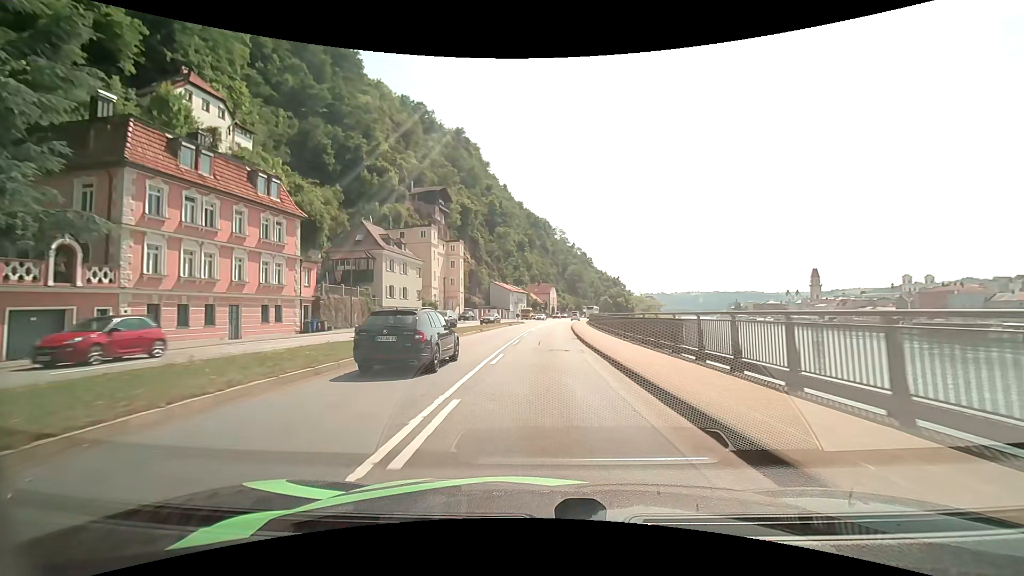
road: primary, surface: asphalt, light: Day
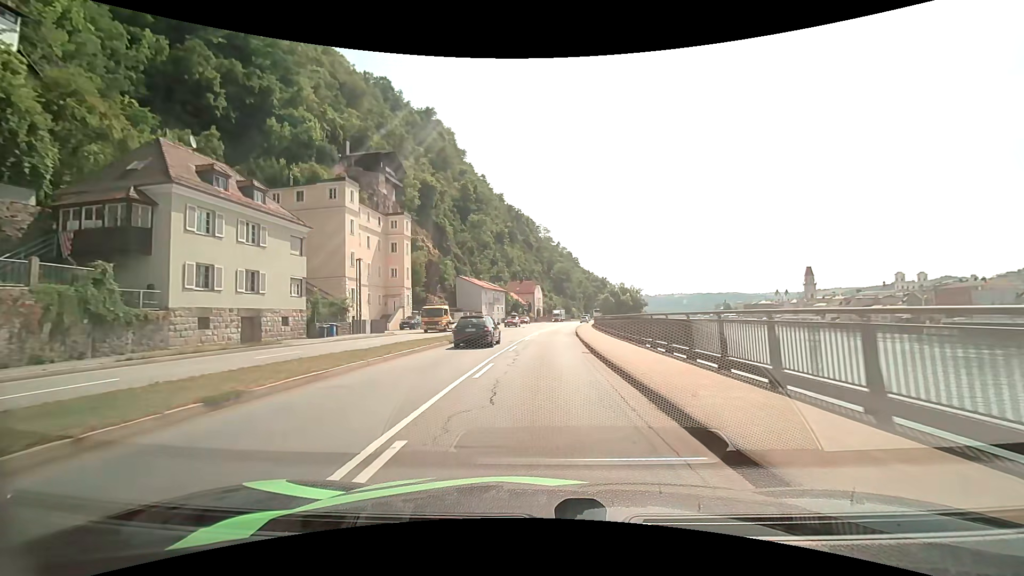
(+0.6, +29.2) m; +2°
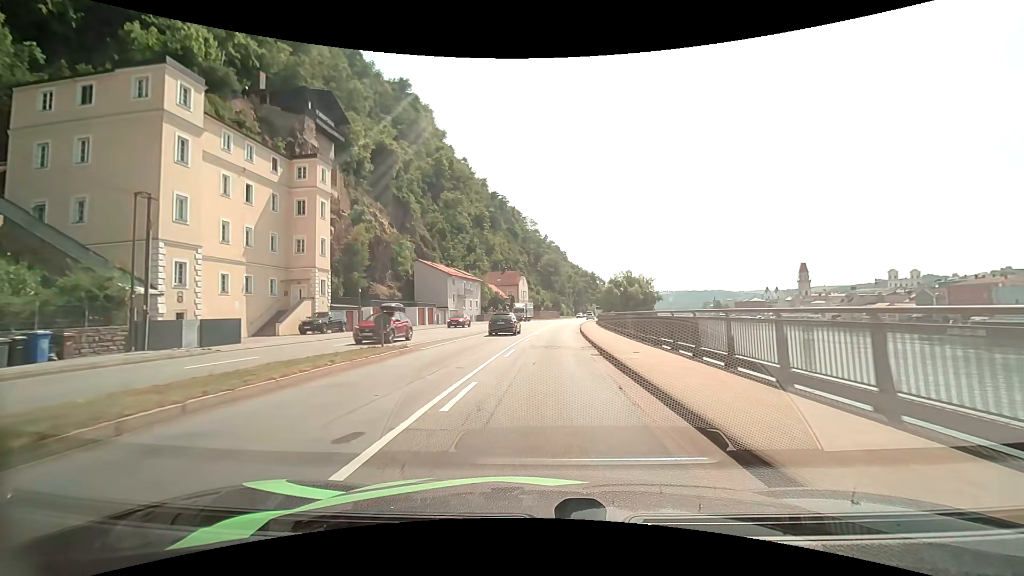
(+0.4, +22.5) m; +2°
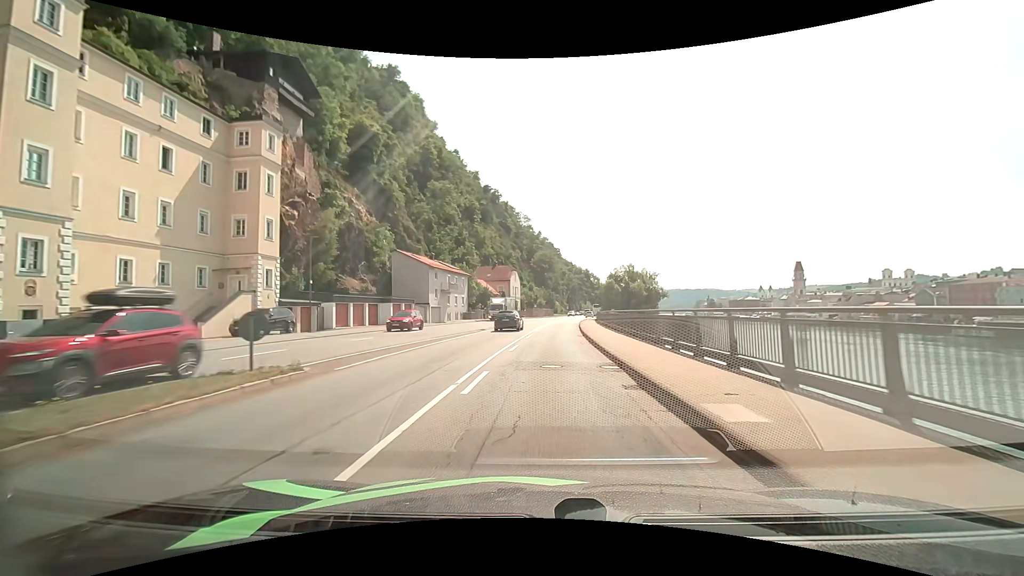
(0.0, +7.7) m; +1°
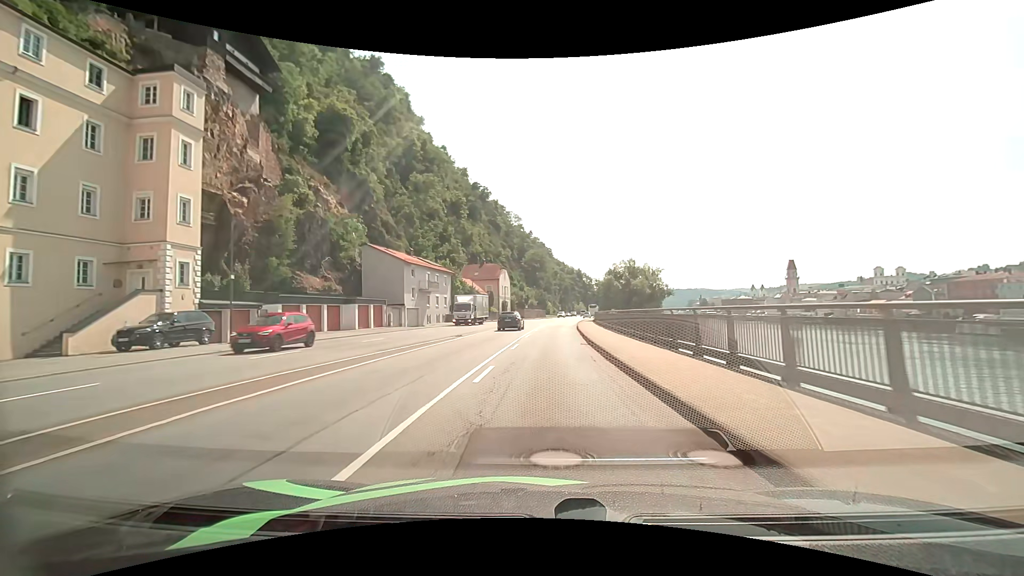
(0.0, +7.7) m; +1°
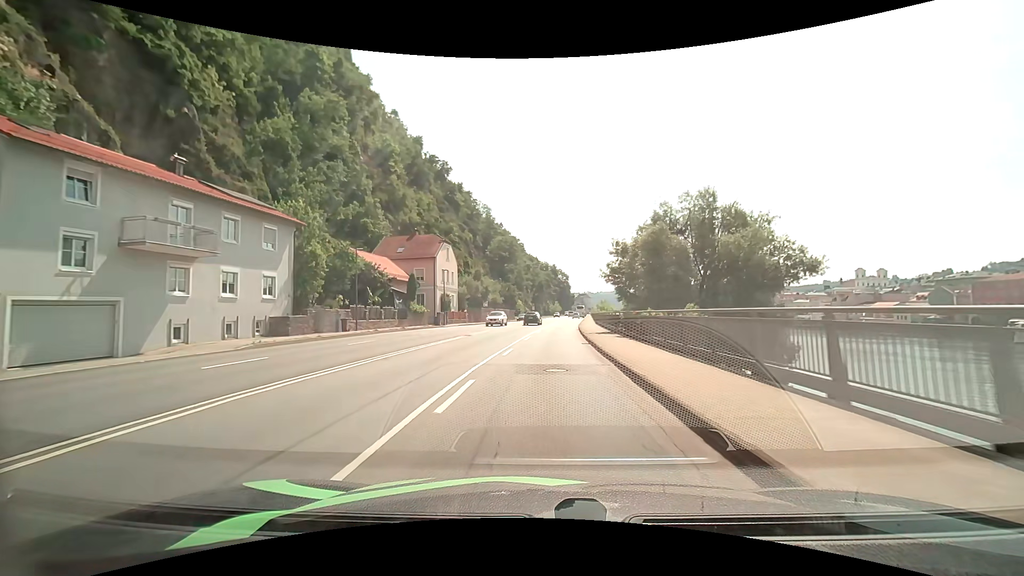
(+1.0, +38.9) m; +3°
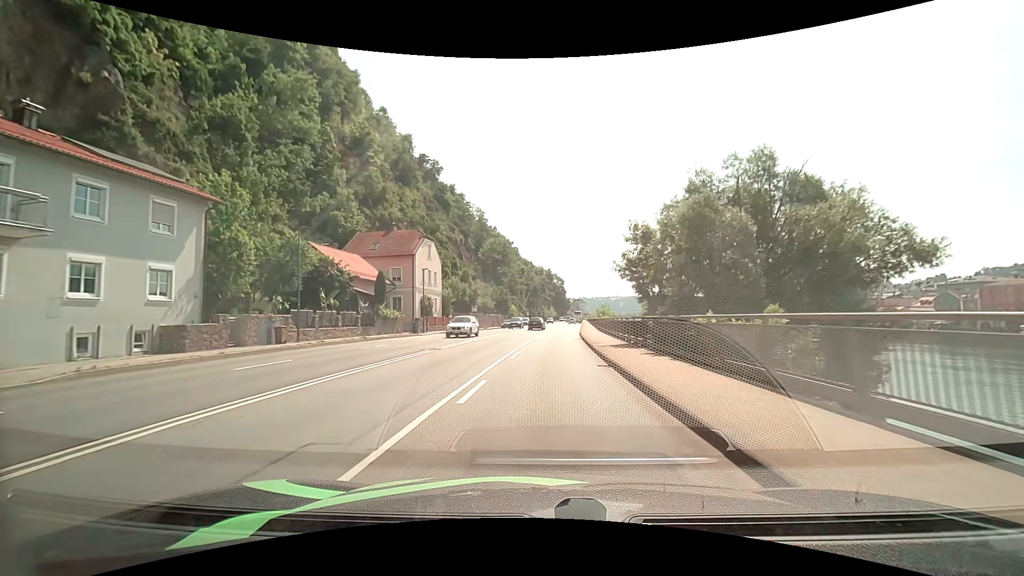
(0.0, +7.9) m; 0°
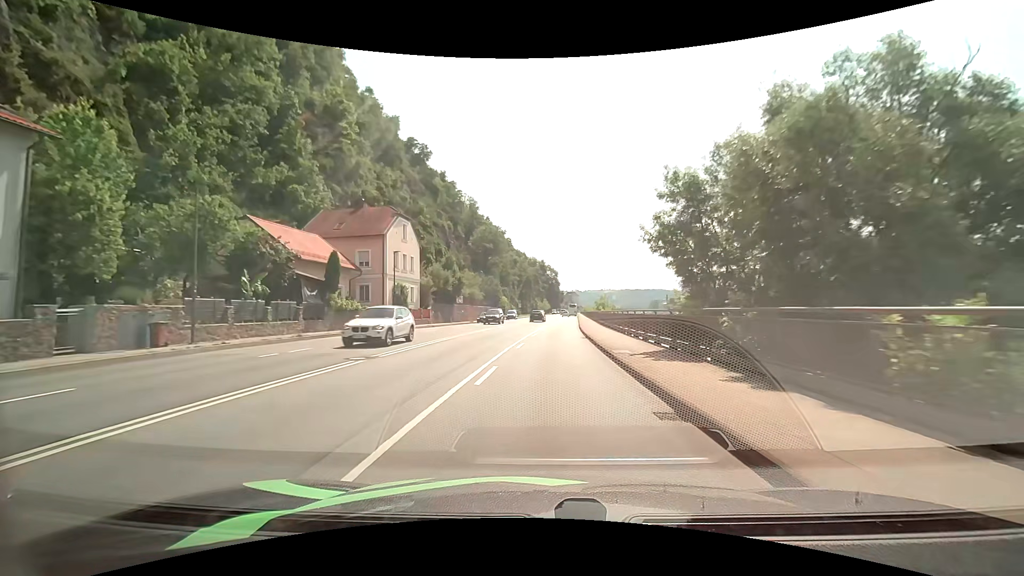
(0.0, +7.9) m; +1°
(0, +10) (0, +20) (+1, +30) (+2, +40) (+2, +50) (+3, +60) (+4, +70) (+4, +80) (+5, +90) (+6, +100) m
